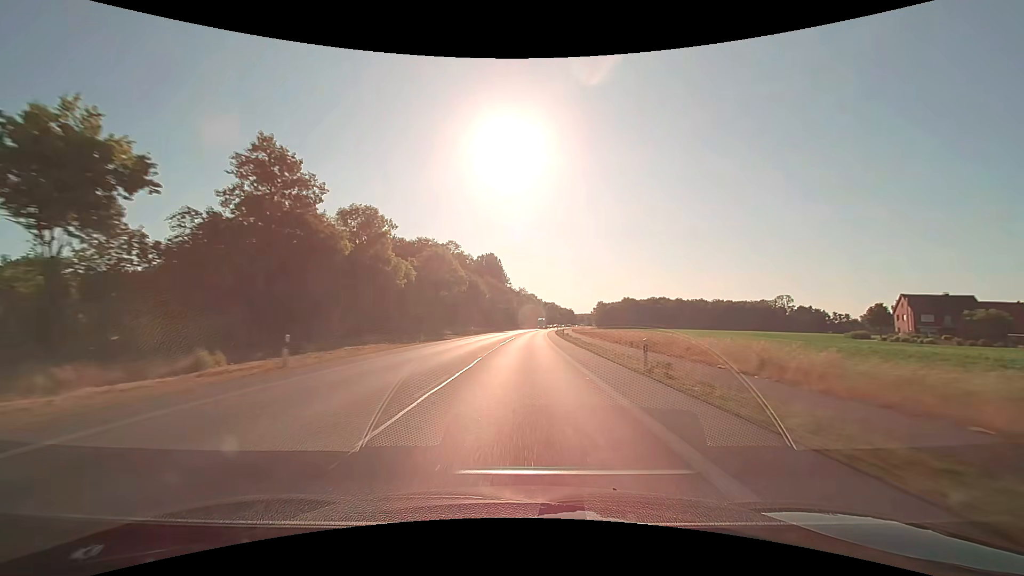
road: primary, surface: asphalt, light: Day
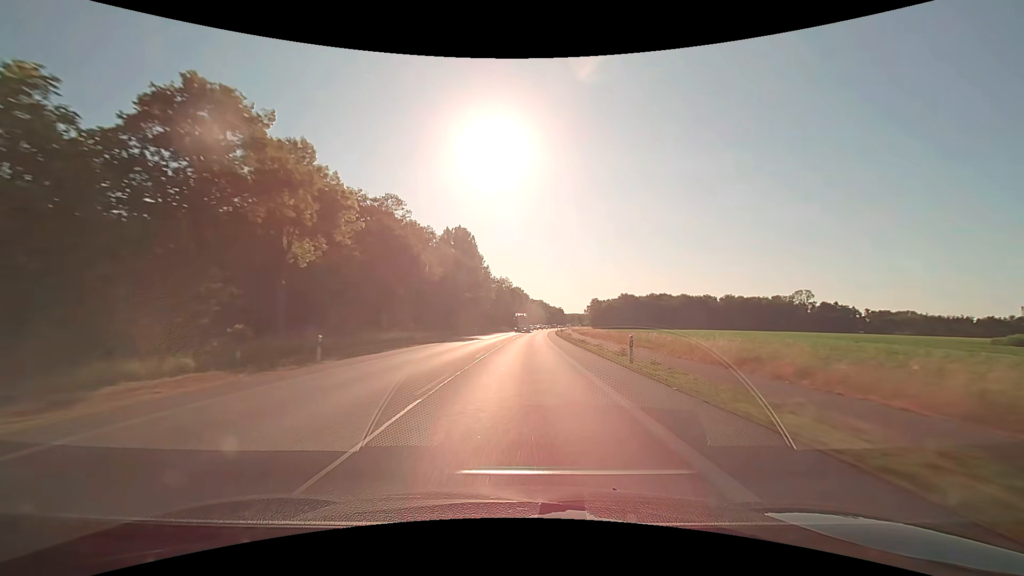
(+0.8, +47.4) m; +2°
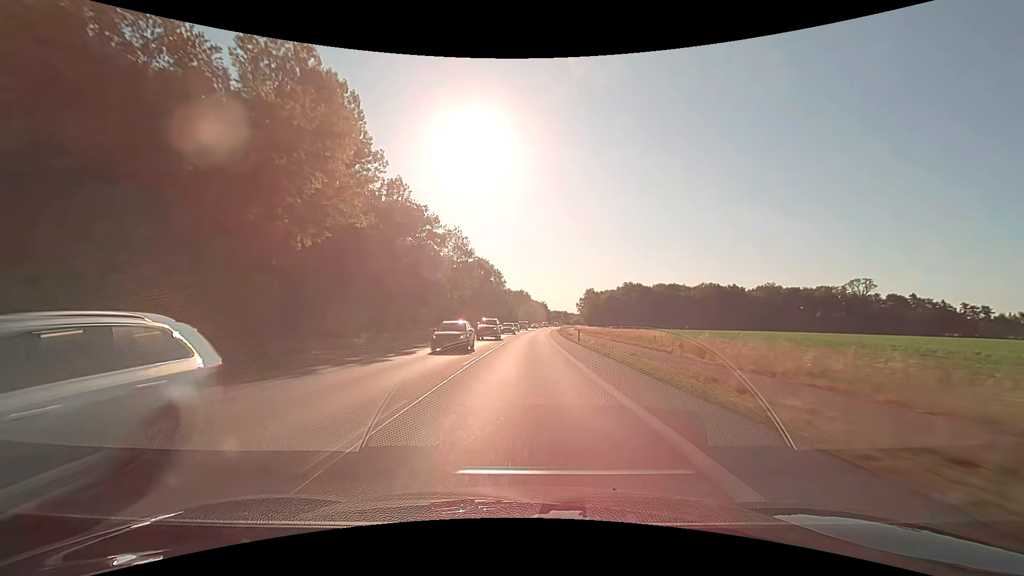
(+1.7, +79.0) m; +3°
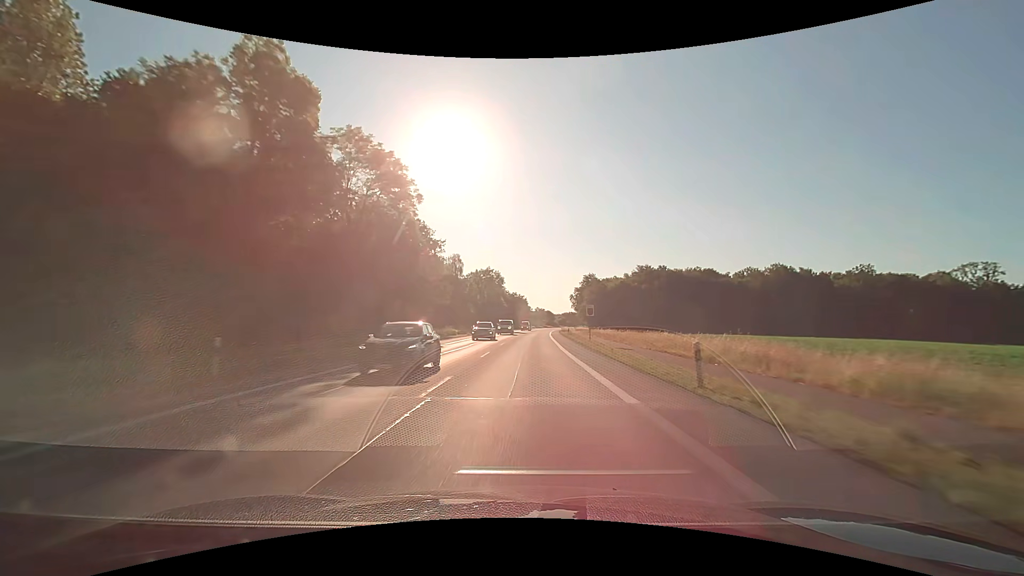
(+2.0, +78.9) m; +3°
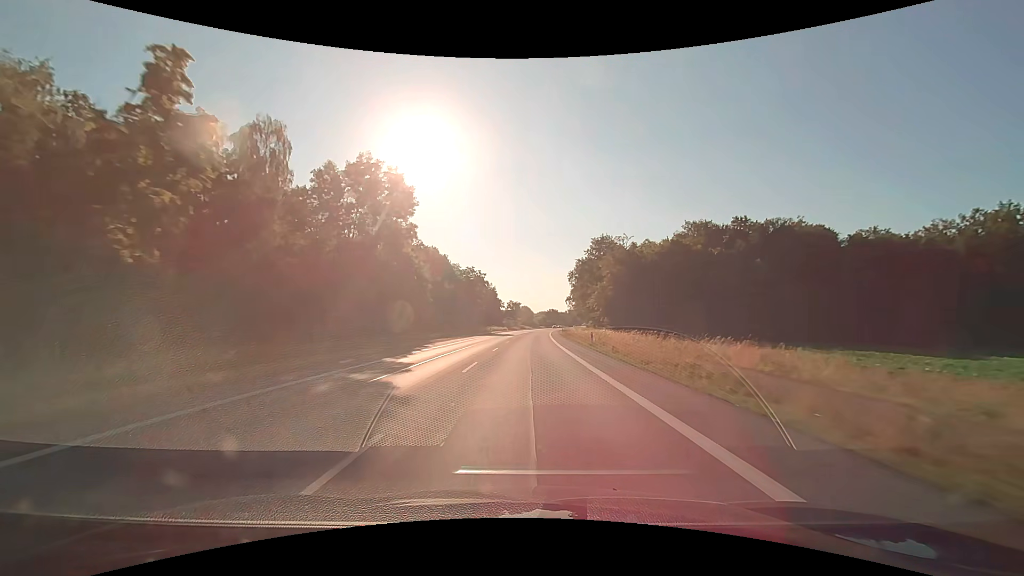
(+2.0, +78.9) m; +3°
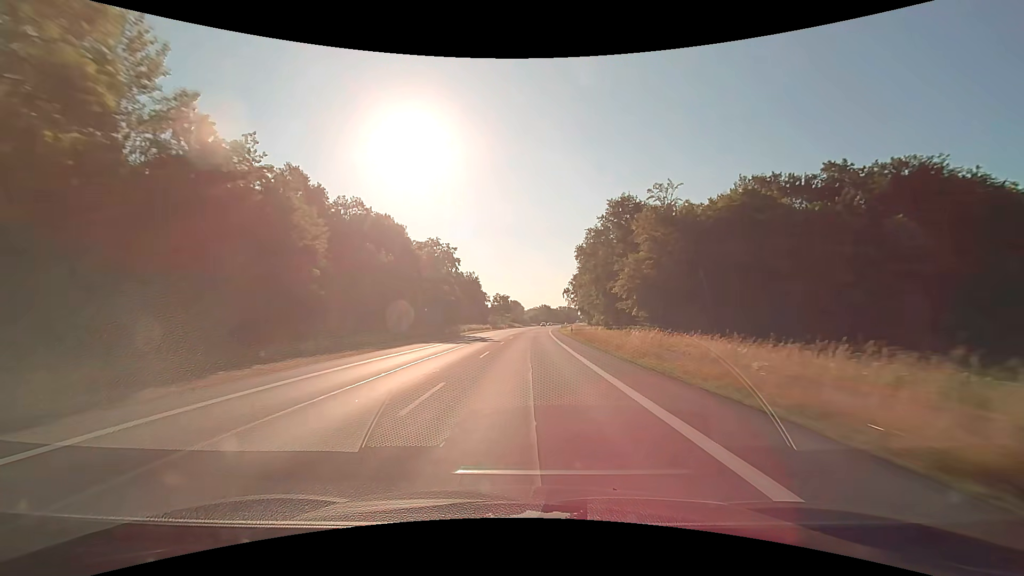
(+0.4, +30.9) m; +1°
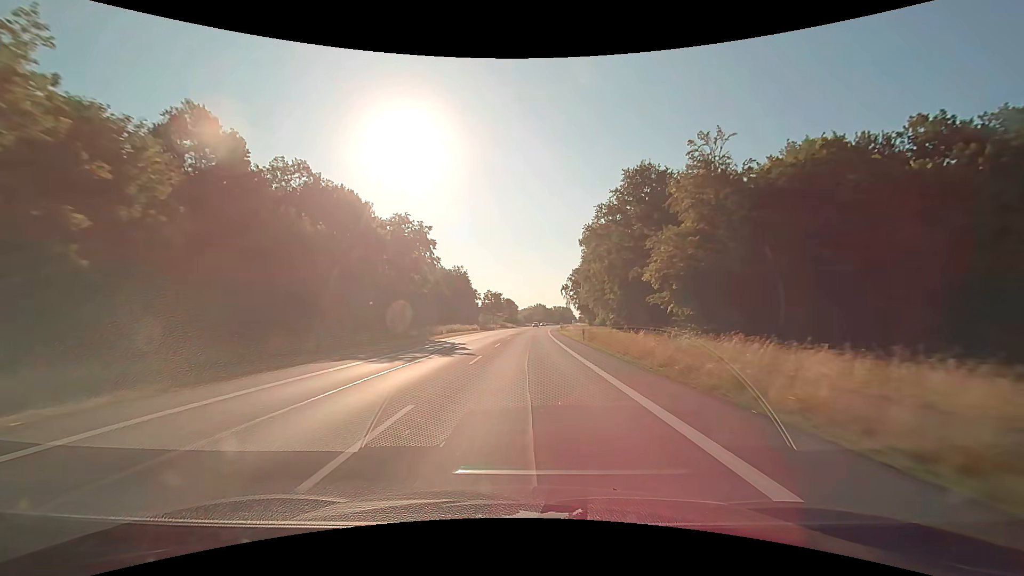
(+0.1, +15.1) m; +1°
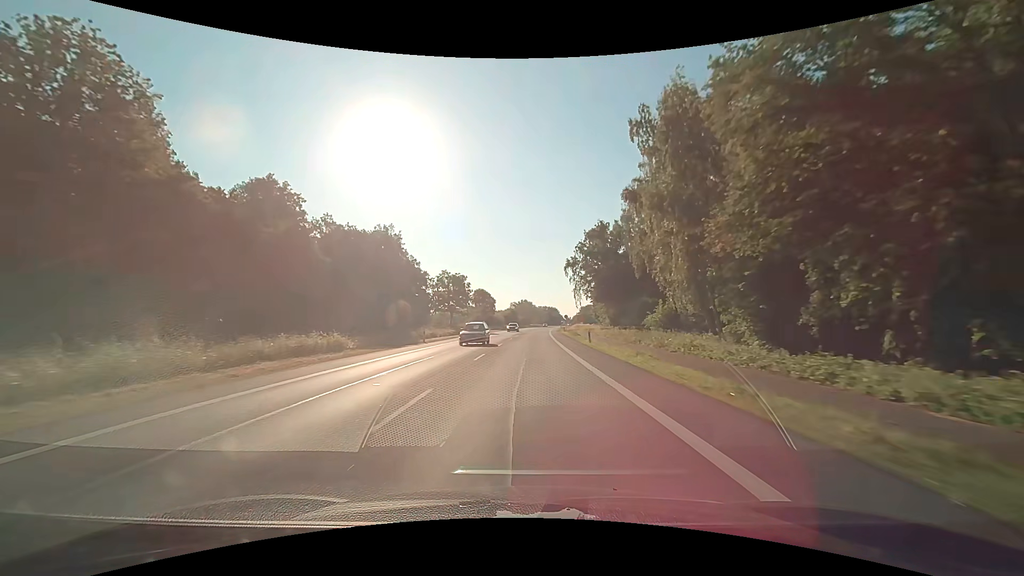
(+1.2, +57.6) m; +2°
(0, +10) (0, +20) (0, +30) (0, +40) (+1, +50) (+1, +60) (+1, +70) (+2, +80) (+2, +90) (+3, +100) m
